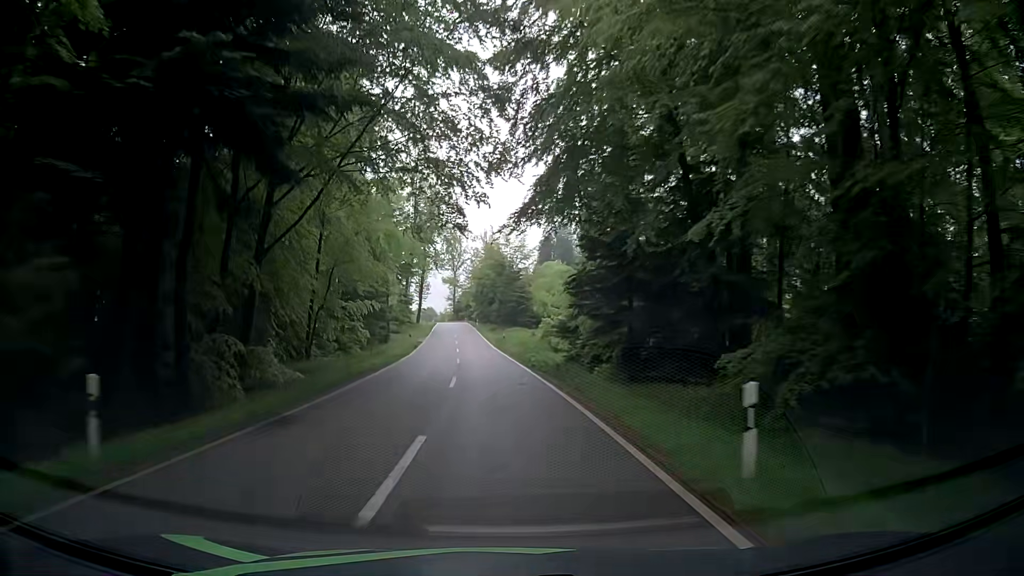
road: tertiary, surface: asphalt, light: Day
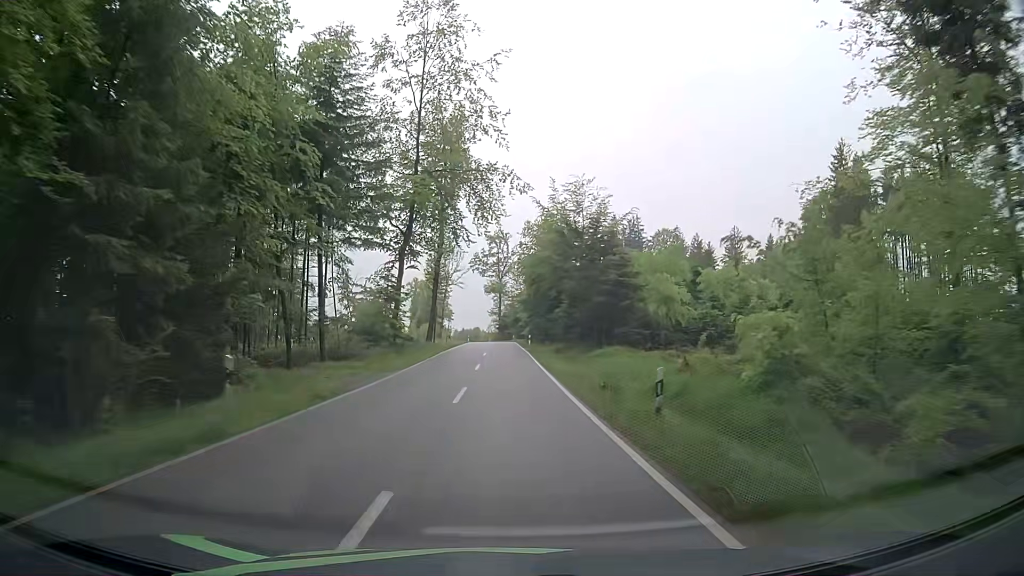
(-1.0, +39.1) m; -4°
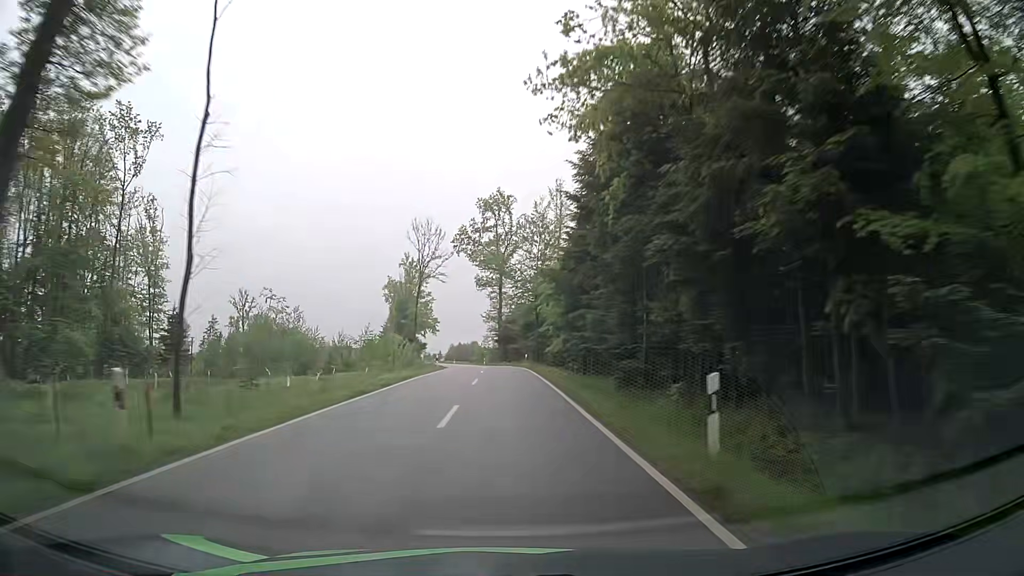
(-0.1, +51.4) m; 0°
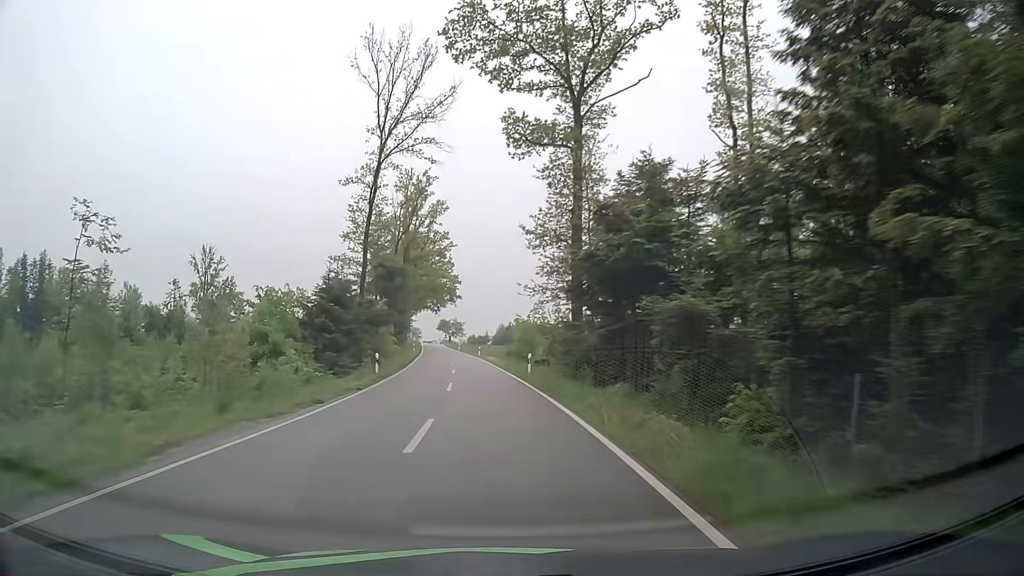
(-1.5, +62.7) m; -4°
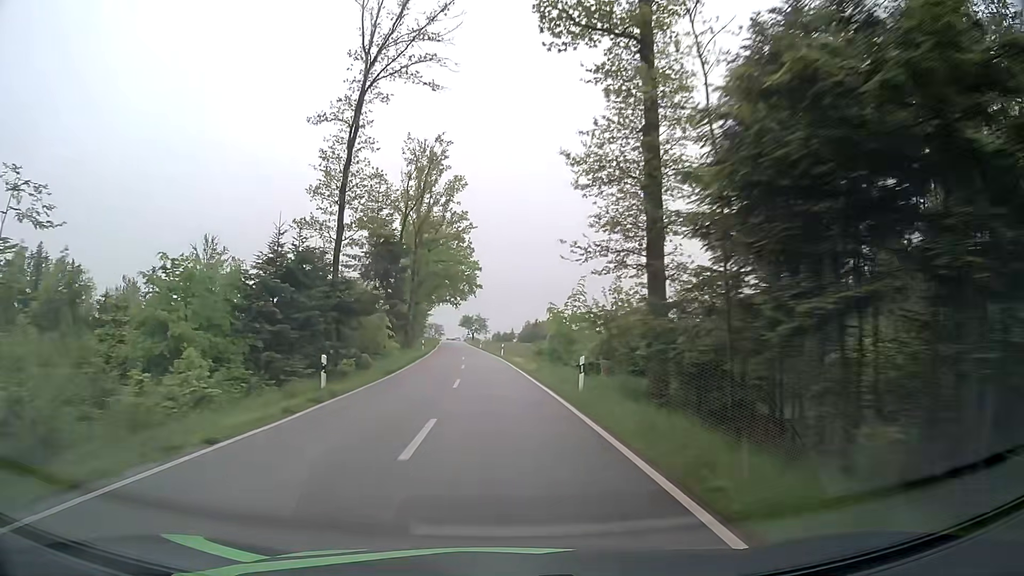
(-0.3, +12.5) m; -2°
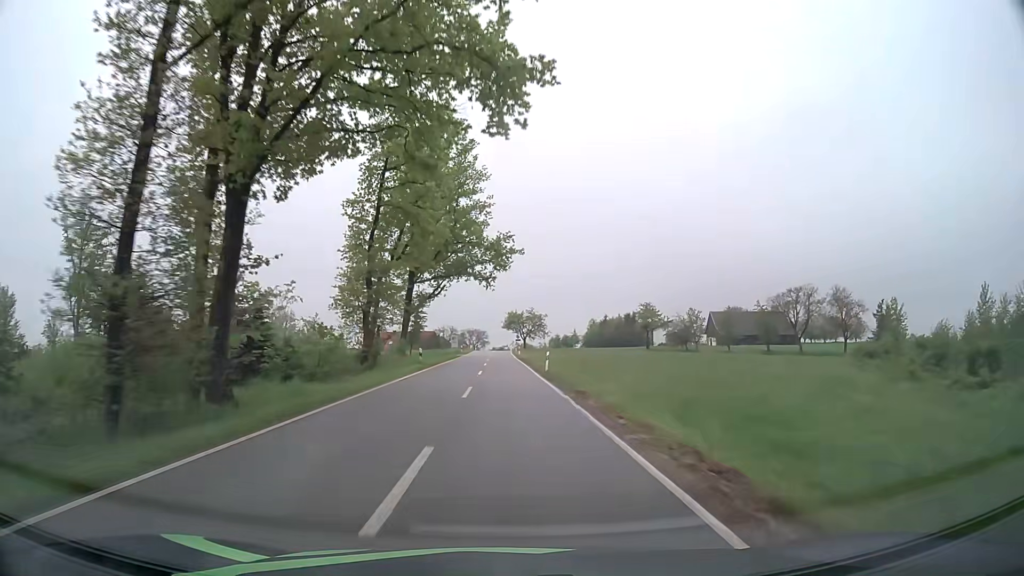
(-3.3, +63.6) m; -5°
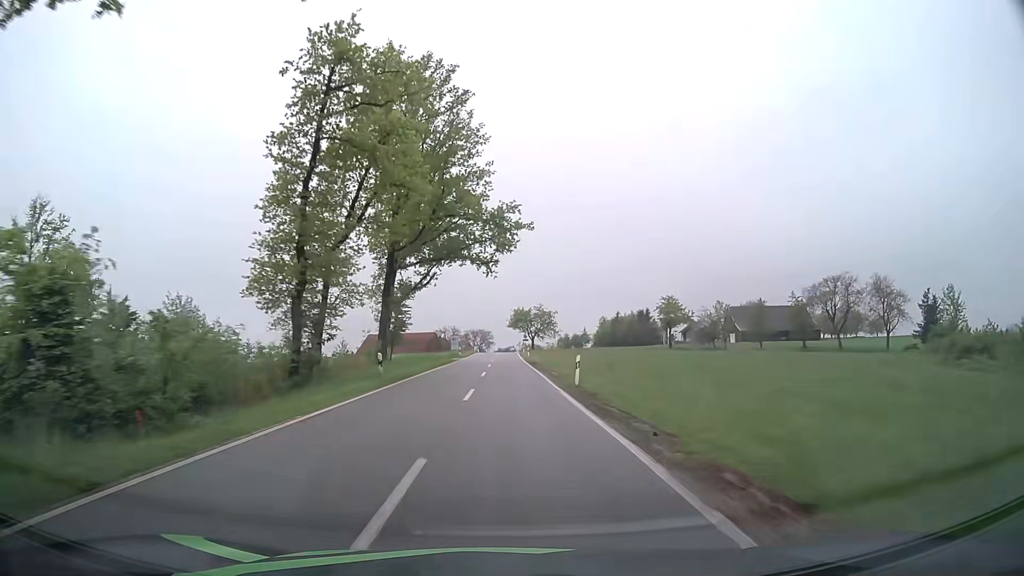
(0.0, +12.9) m; 0°
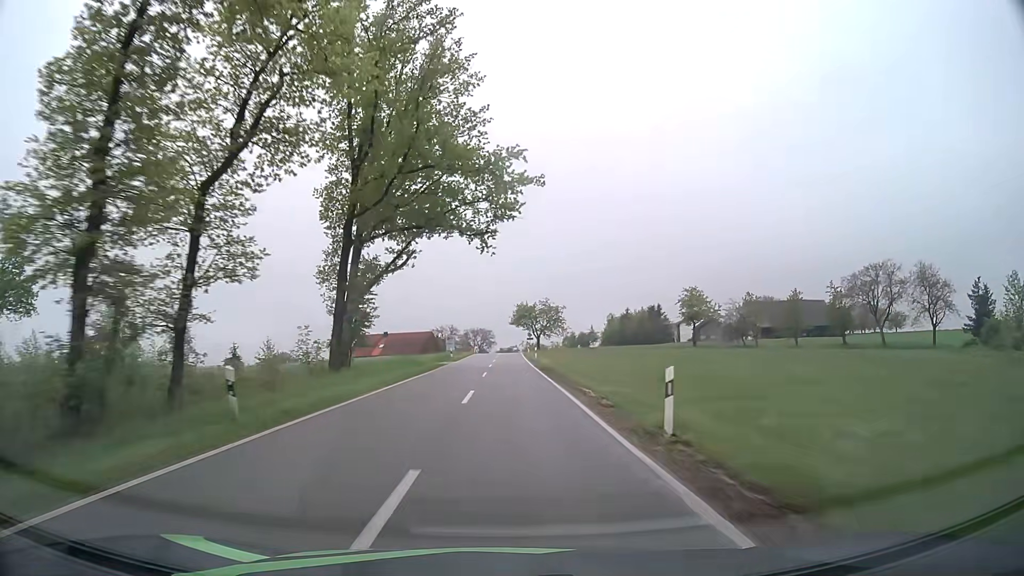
(-0.1, +12.9) m; -1°
(0, +10) (0, +20) (0, +30) (0, +40) (0, +50) (0, +60) (+1, +70) (+1, +80) (+1, +90) (+1, +100) m
